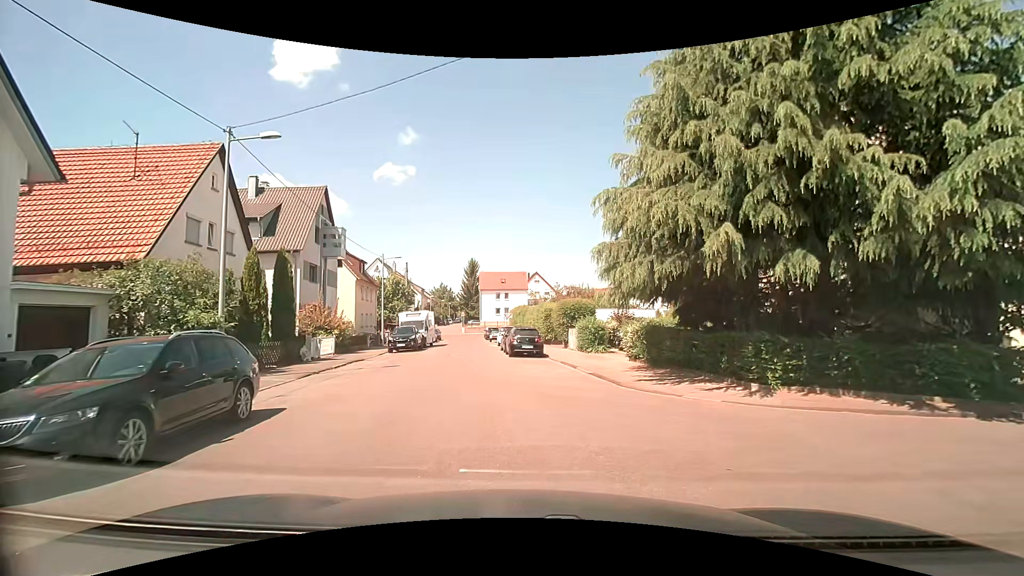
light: Day
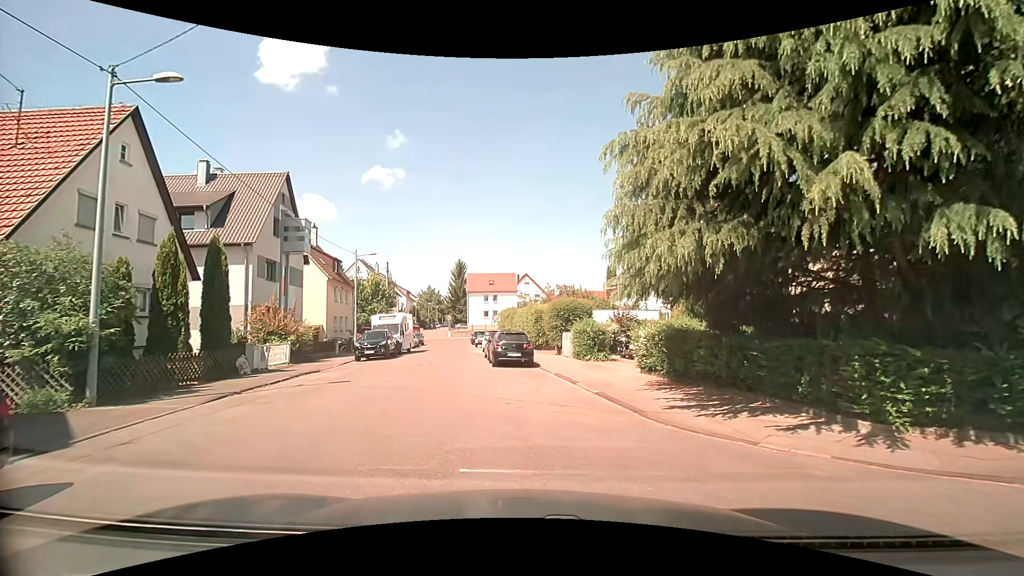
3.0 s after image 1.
(0.0, +4.0) m; -1°
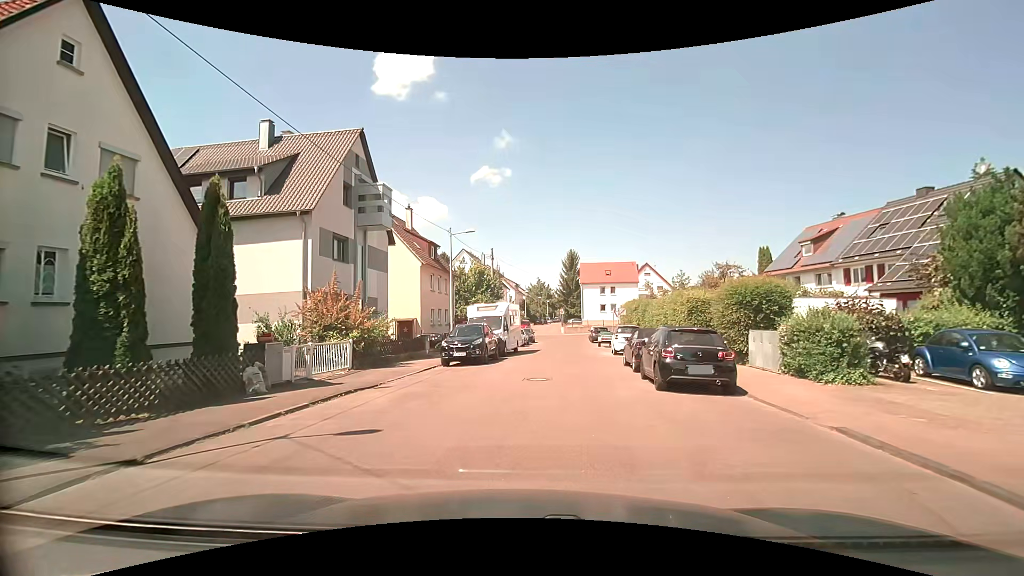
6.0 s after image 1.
(-0.9, +8.9) m; -12°
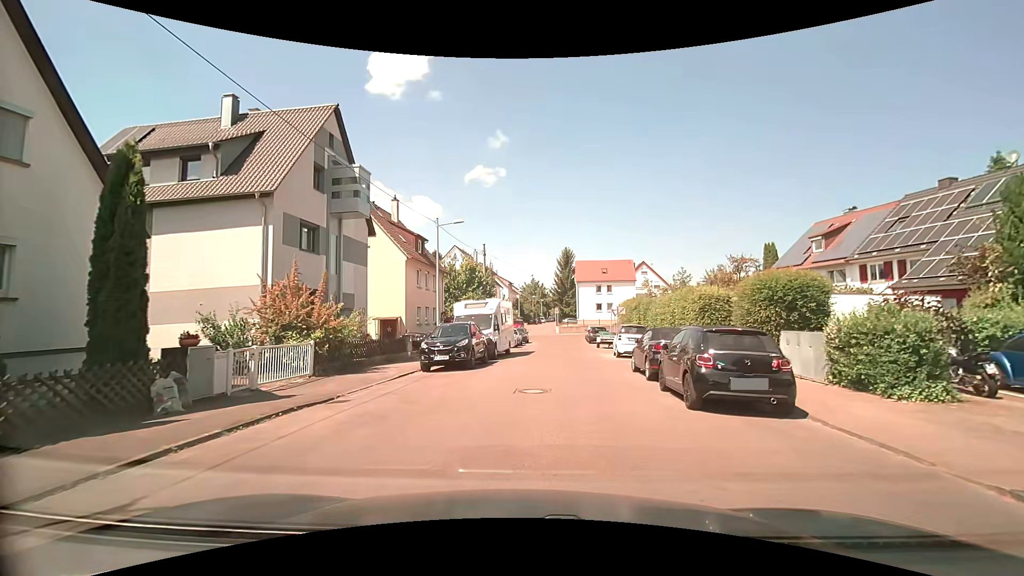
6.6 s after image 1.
(+0.1, +2.8) m; +2°
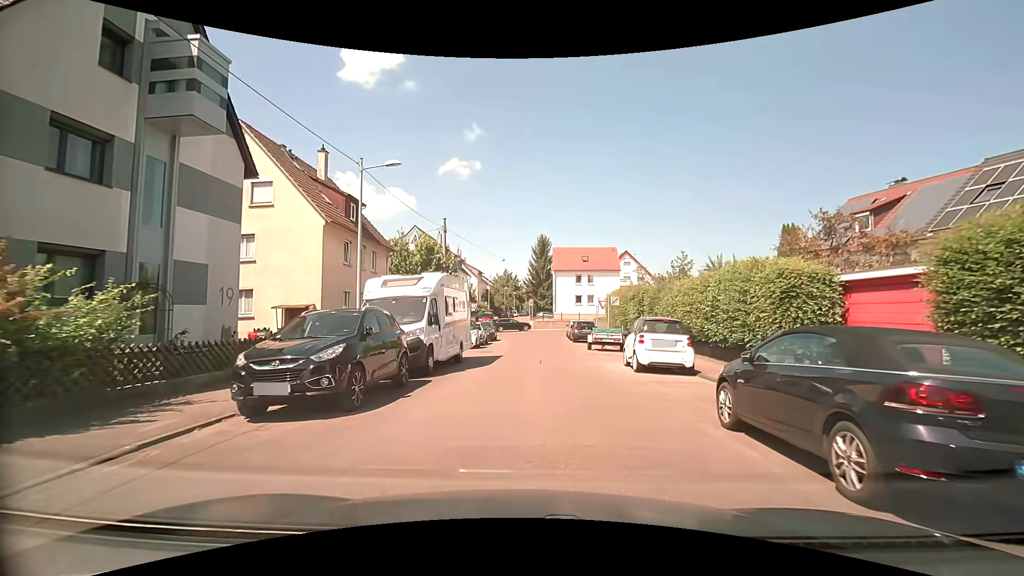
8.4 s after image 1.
(+0.4, +9.5) m; +4°
